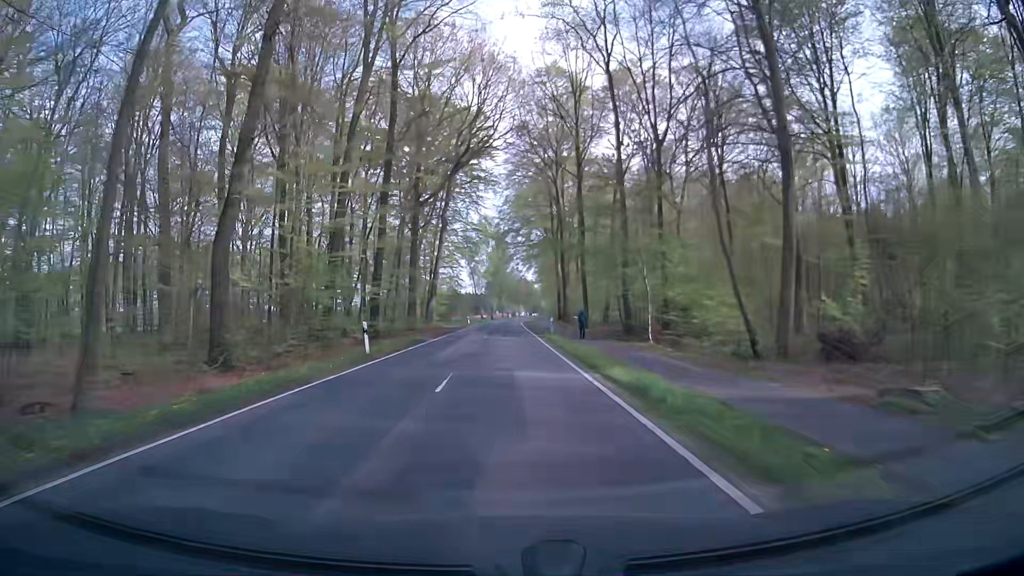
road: secondary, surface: asphalt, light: Day
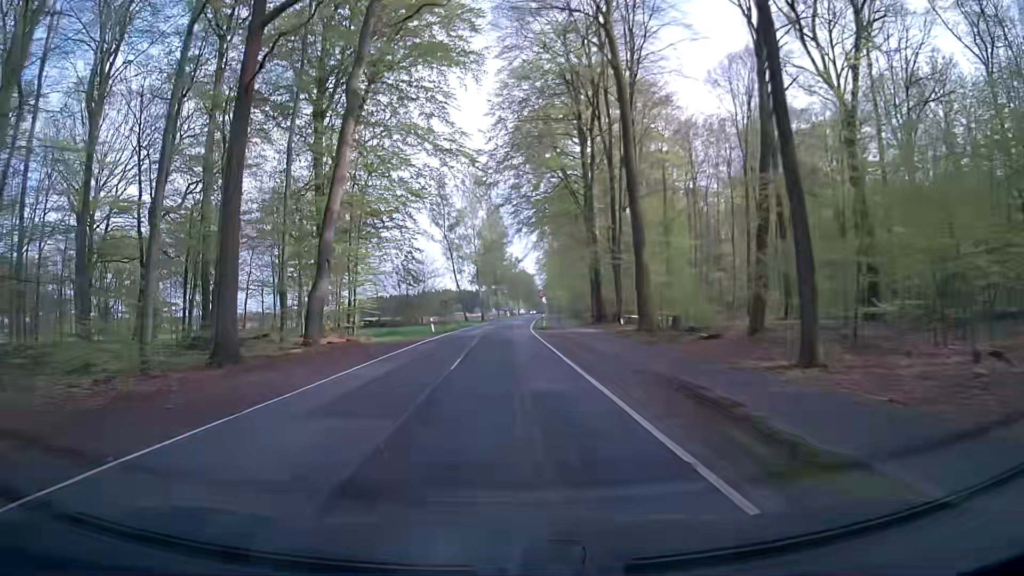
(+0.2, +42.0) m; 0°
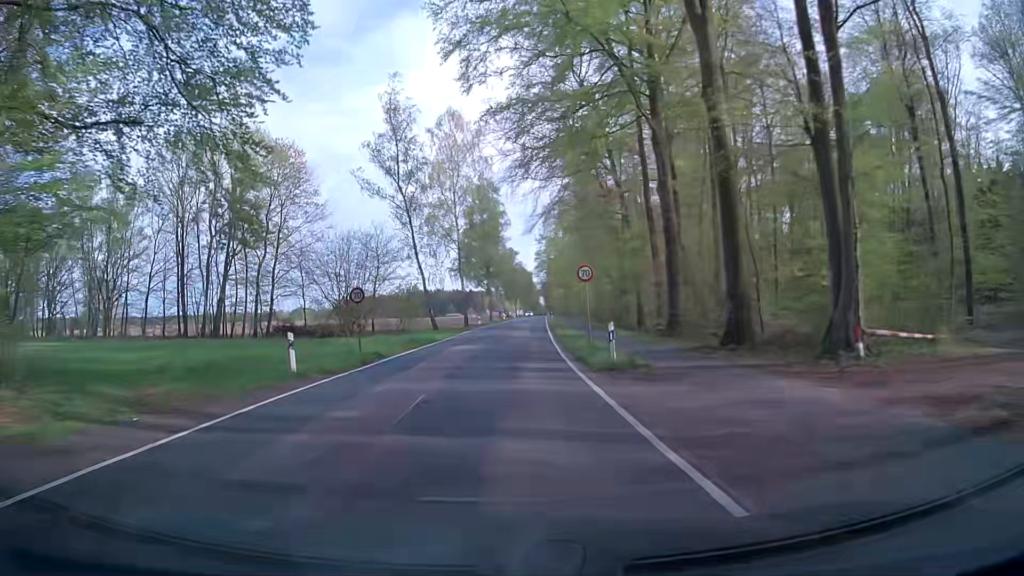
(+0.3, +31.6) m; +1°
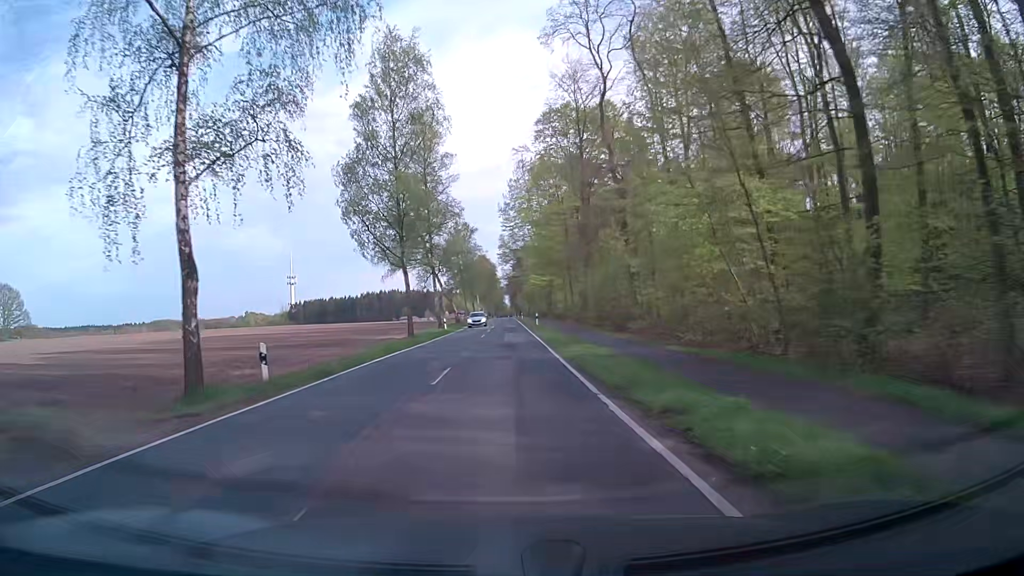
(+1.8, +52.8) m; +4°
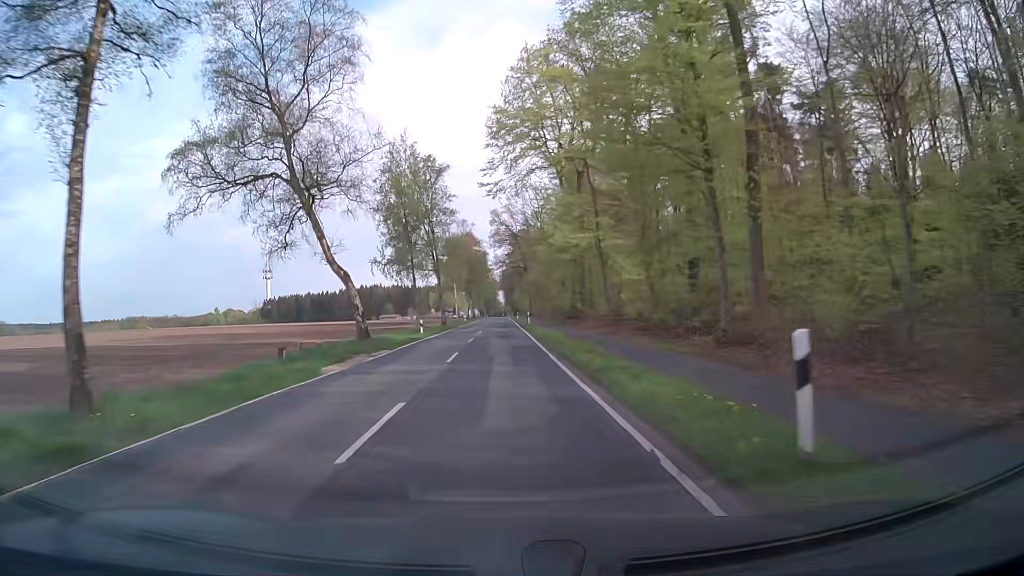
(0.0, +53.0) m; 0°
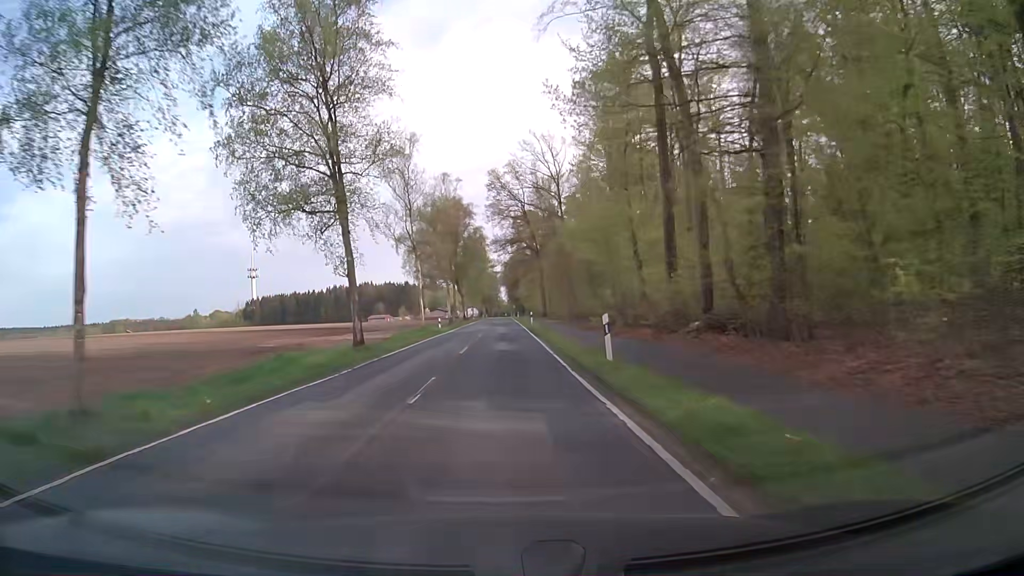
(-0.3, +42.6) m; 0°
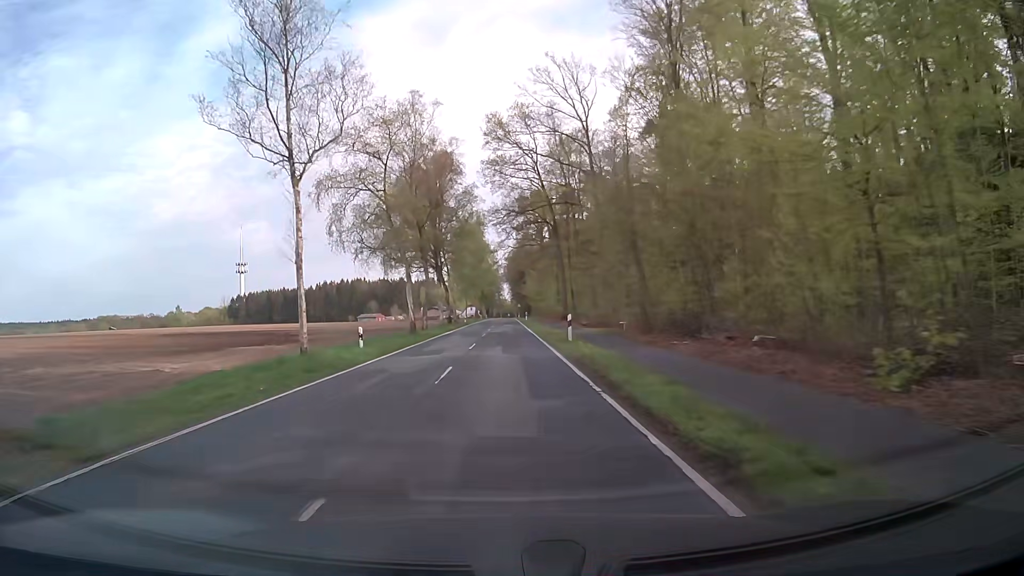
(-0.1, +32.1) m; 0°
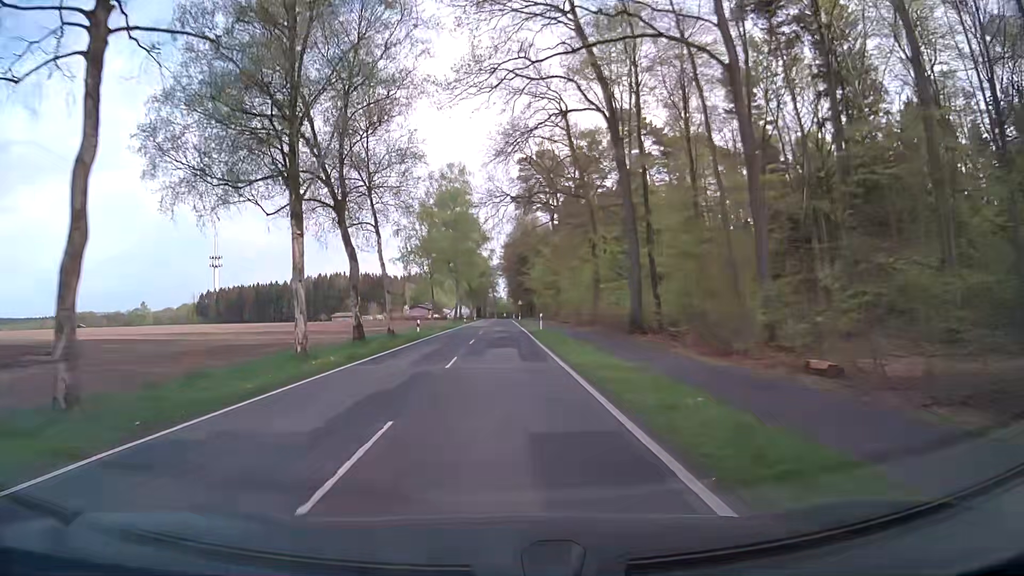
(+0.1, +43.0) m; 0°
(0, +10) (0, +20) (0, +30) (0, +40) (0, +50) (0, +60) (0, +70) (0, +80) (0, +90) (0, +100) m
